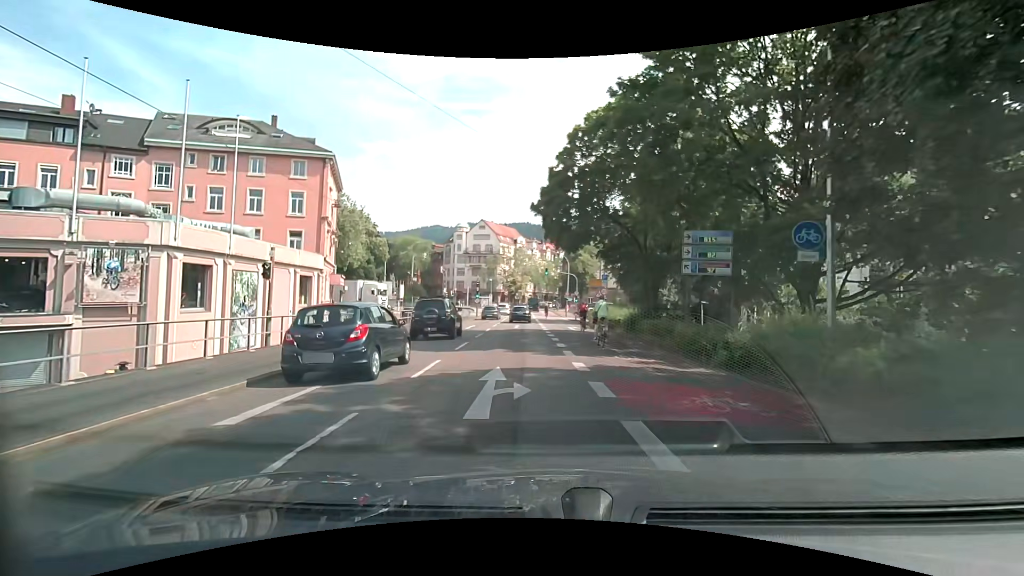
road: primary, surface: asphalt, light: Day
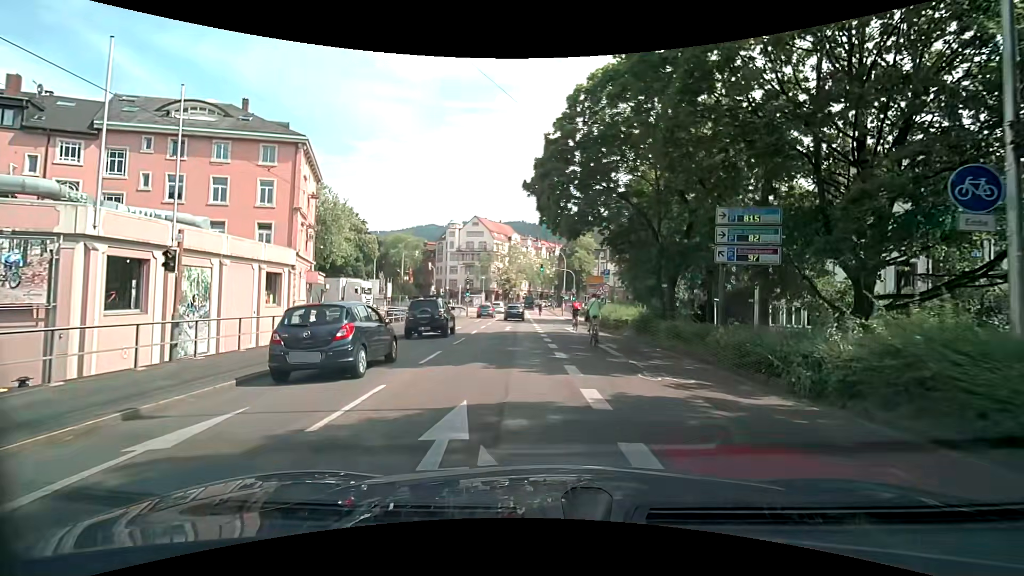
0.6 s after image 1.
(0.0, +4.0) m; 0°
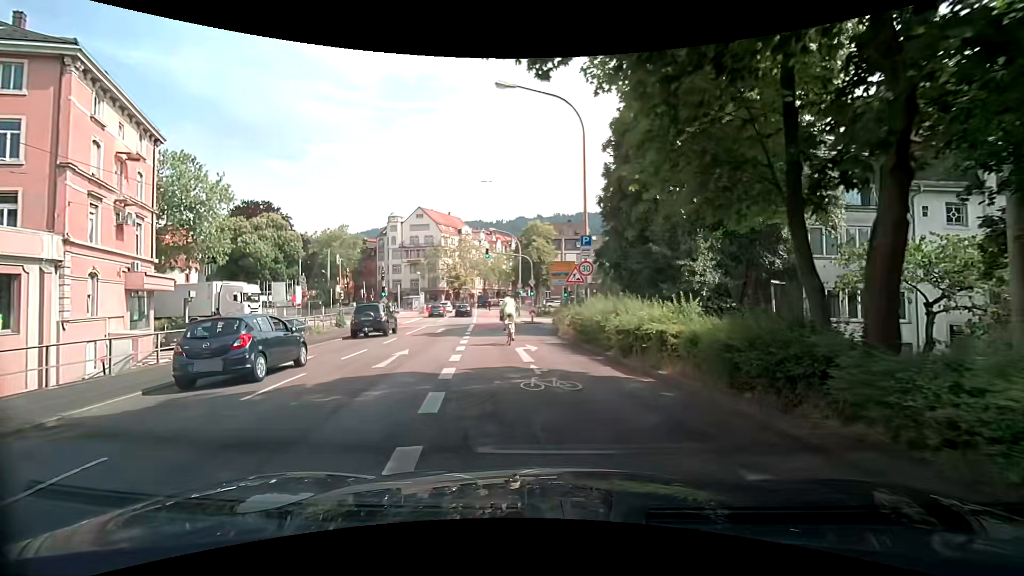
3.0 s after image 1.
(+0.9, +15.1) m; +5°
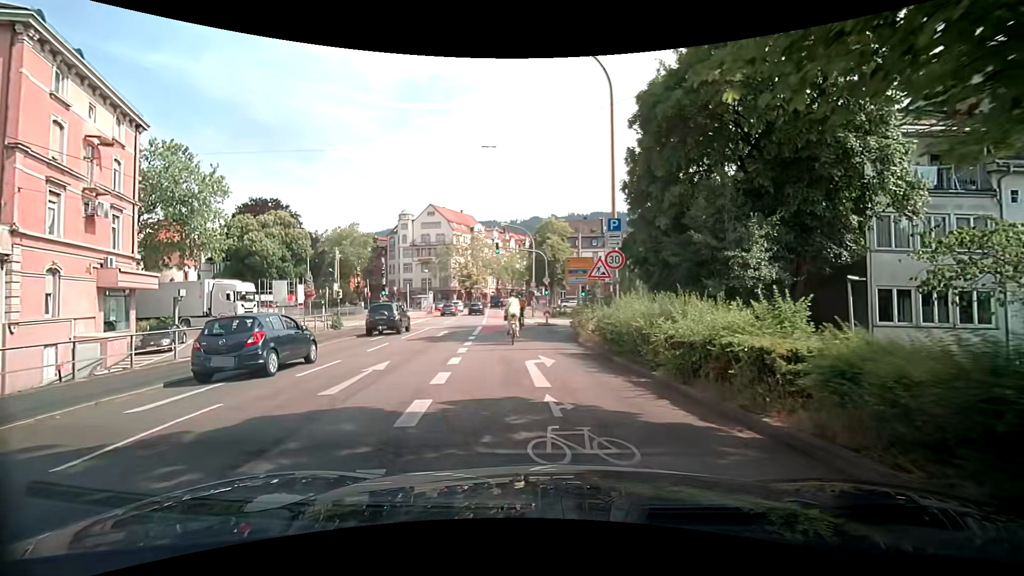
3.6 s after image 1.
(-0.1, +3.6) m; -1°
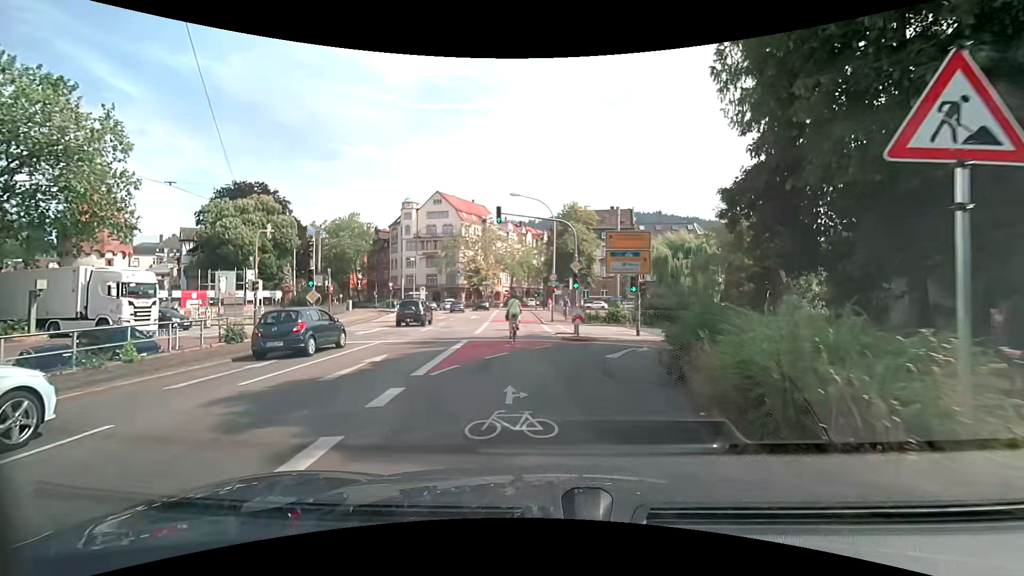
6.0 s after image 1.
(-0.7, +13.9) m; -3°
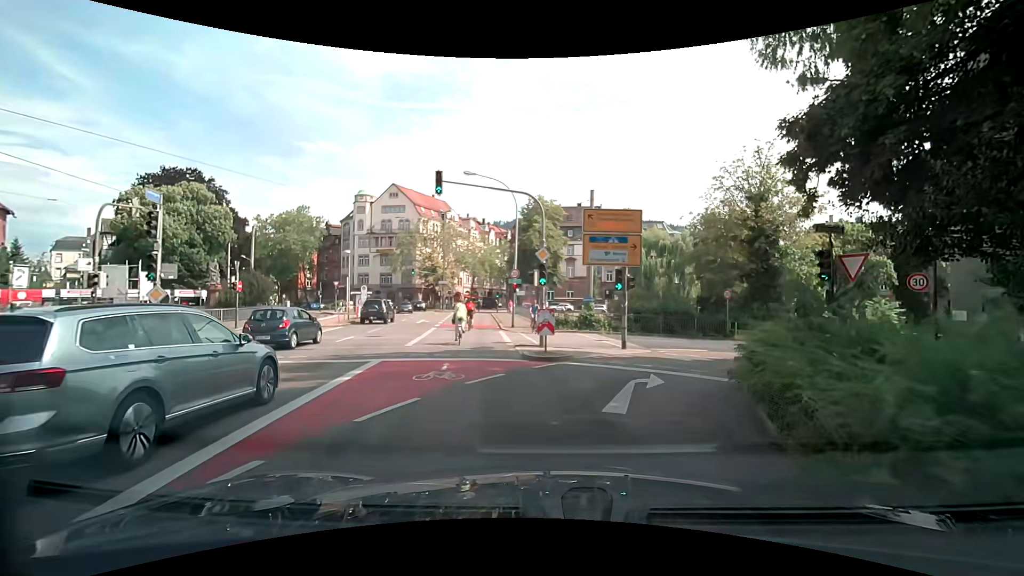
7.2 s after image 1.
(+0.1, +6.5) m; +3°
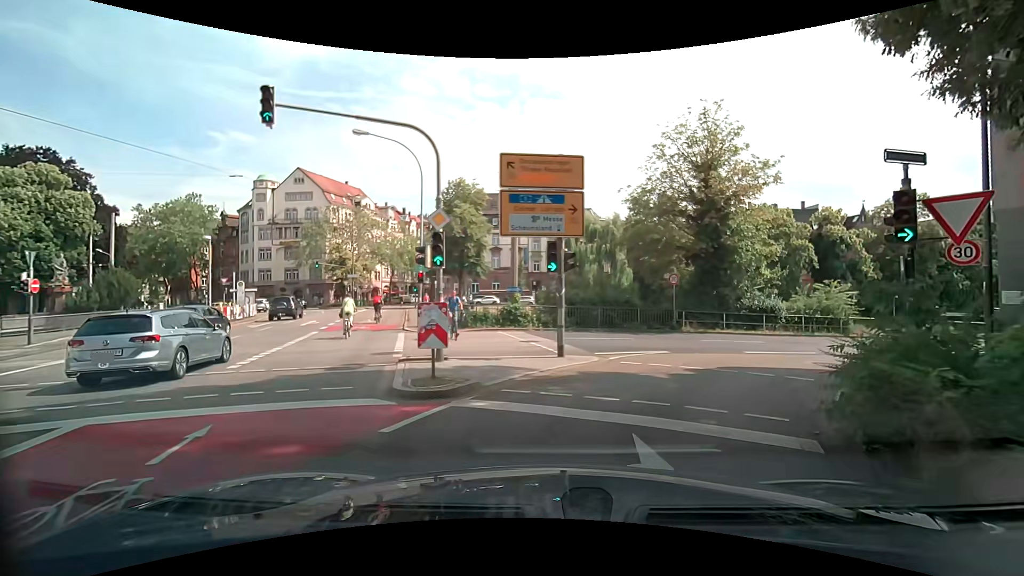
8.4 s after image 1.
(+0.4, +6.1) m; +8°
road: primary_link
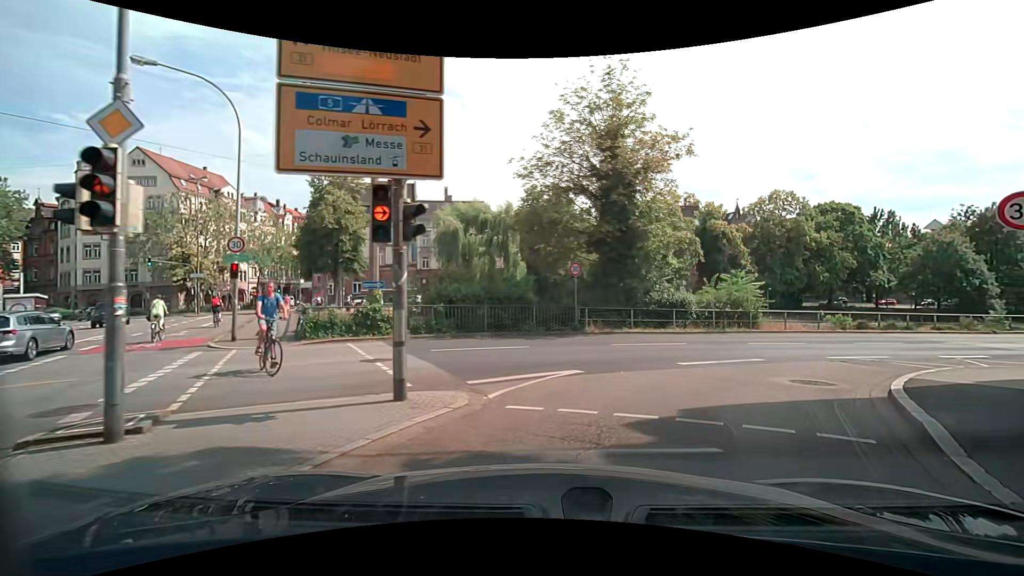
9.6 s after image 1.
(+0.6, +5.8) m; +10°
